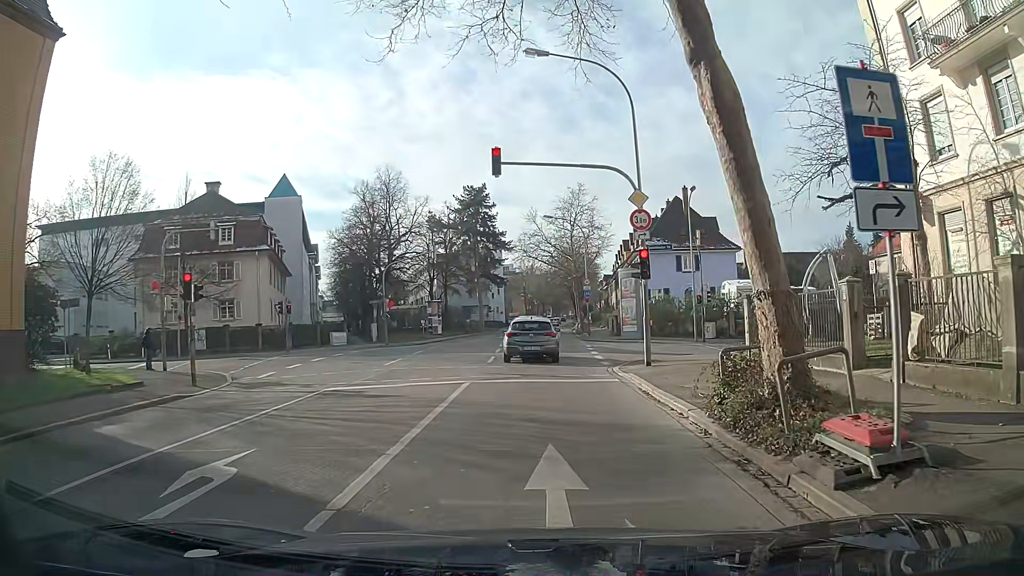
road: secondary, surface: asphalt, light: Day
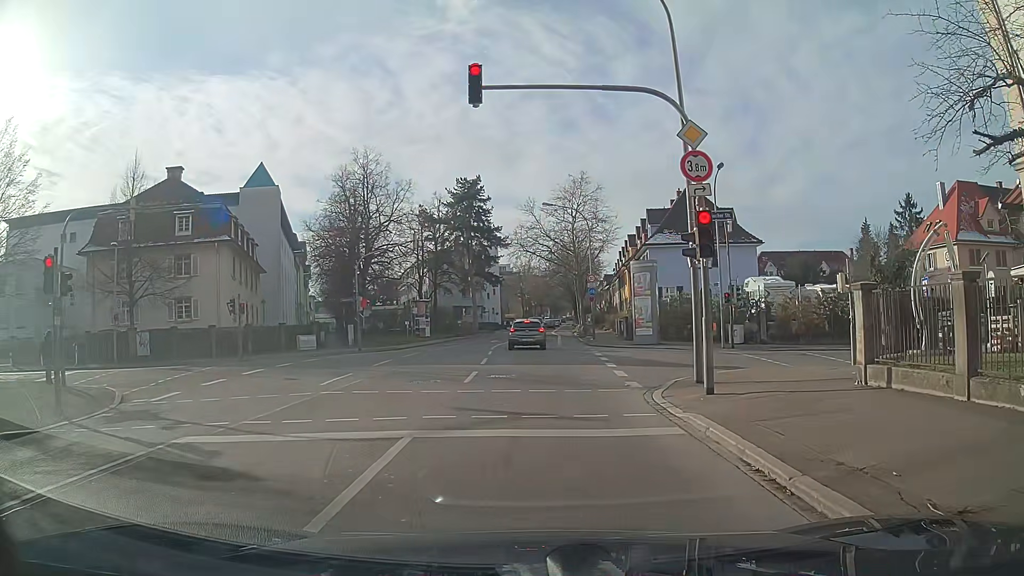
(+0.1, +6.5) m; +1°
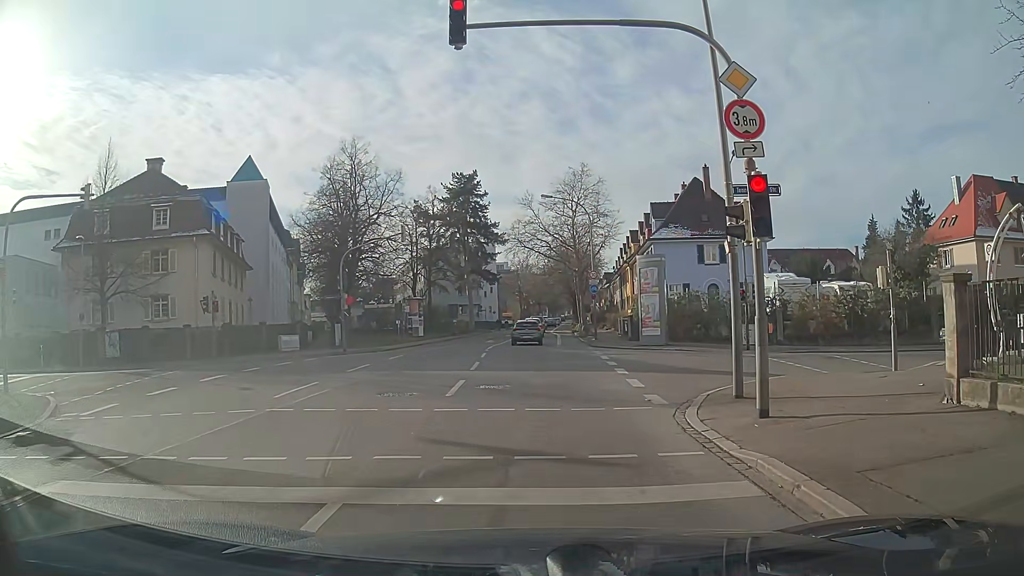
(-0.1, +2.8) m; -2°
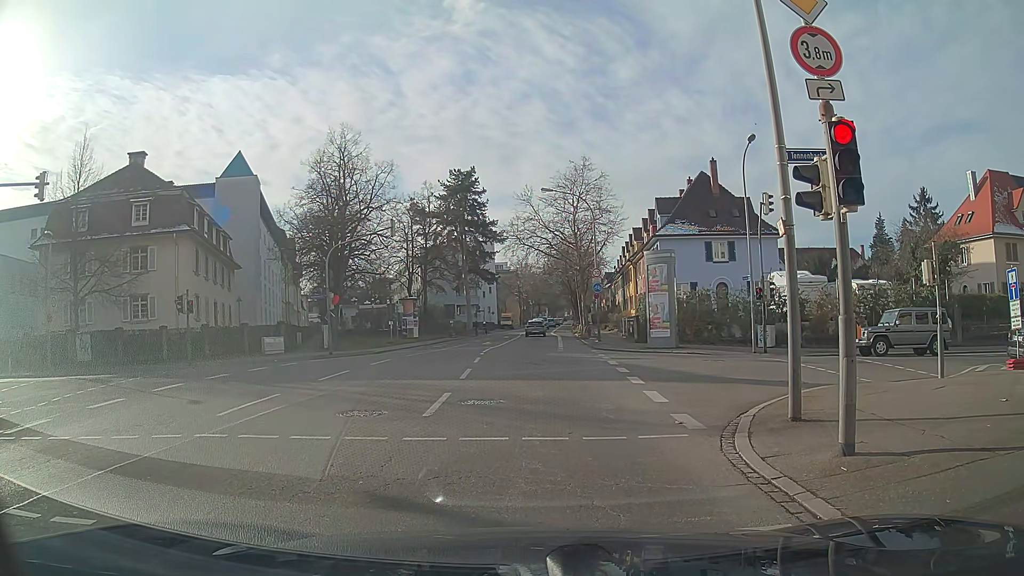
(0.0, +2.4) m; 0°
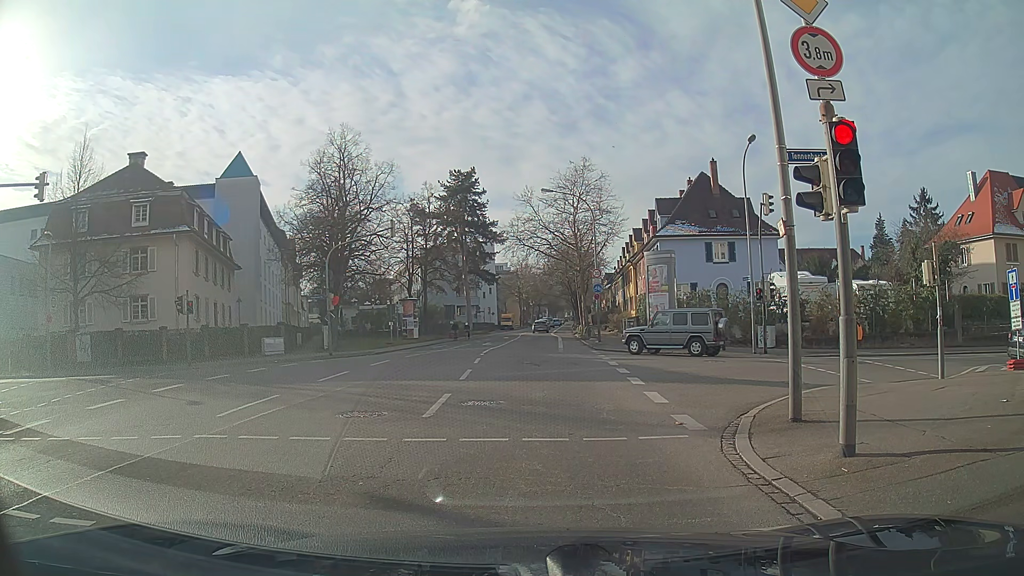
(0.0, +0.1) m; 0°
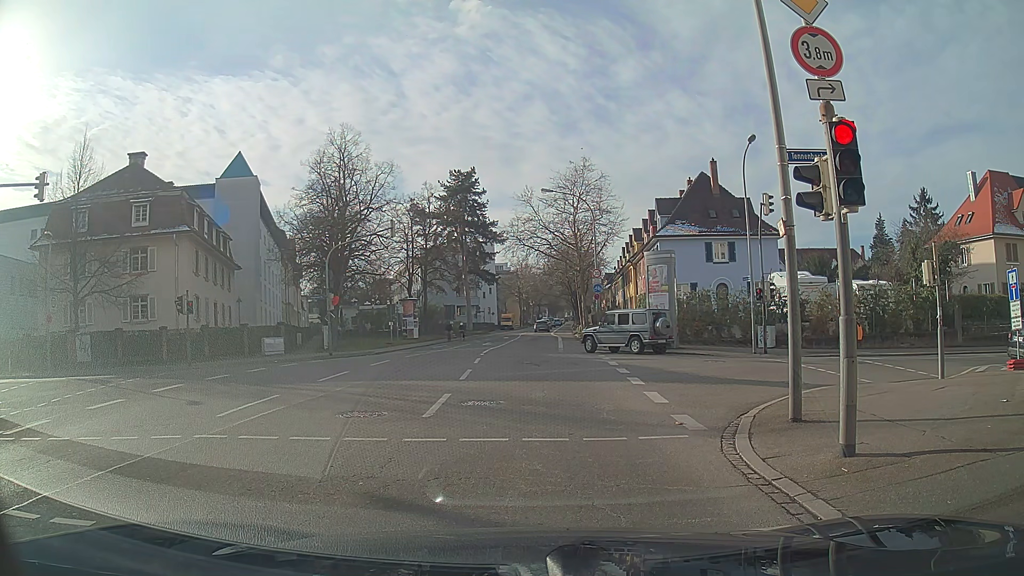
(0.0, 0.0) m; 0°
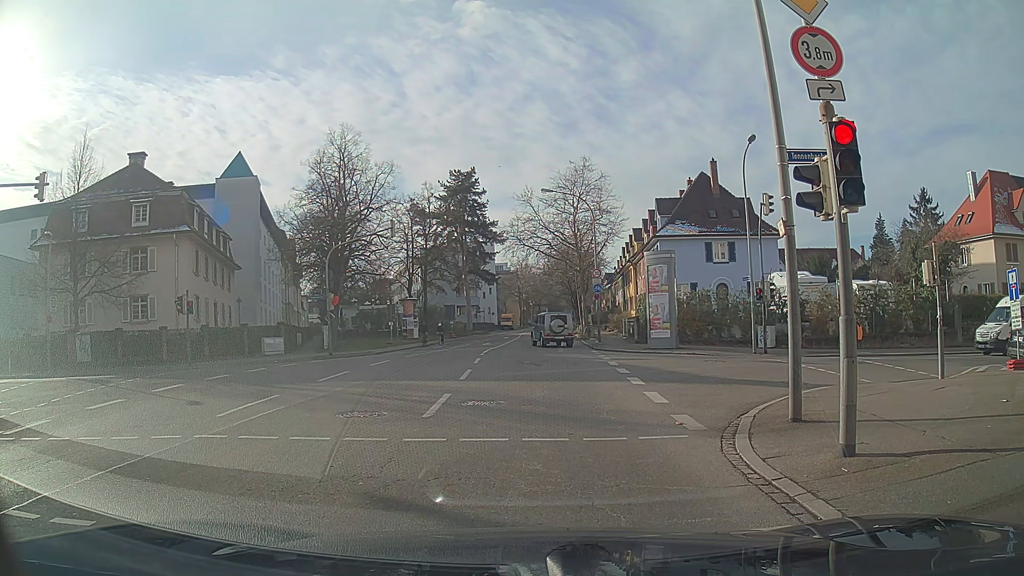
(0.0, 0.0) m; 0°
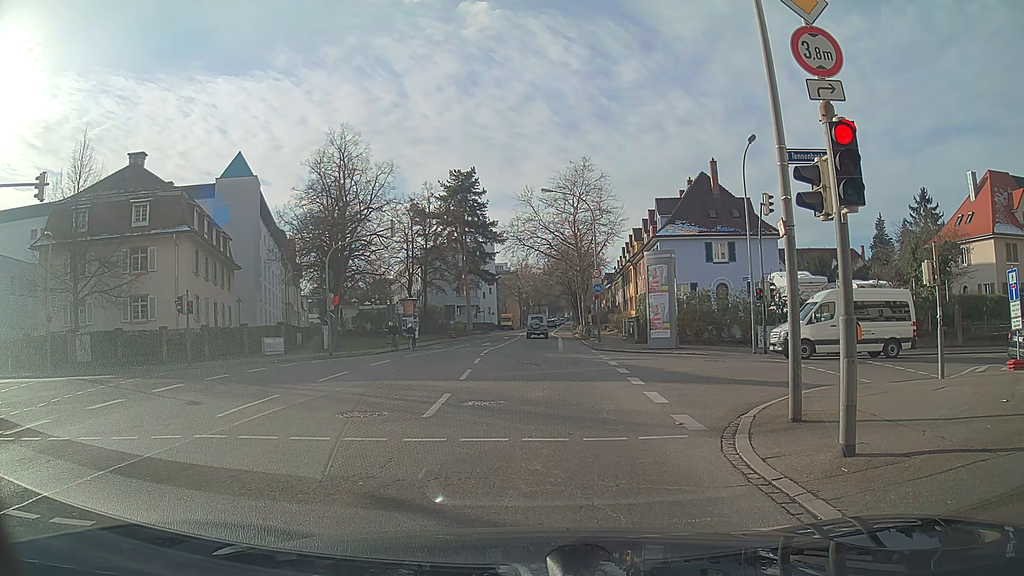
(0.0, 0.0) m; 0°
